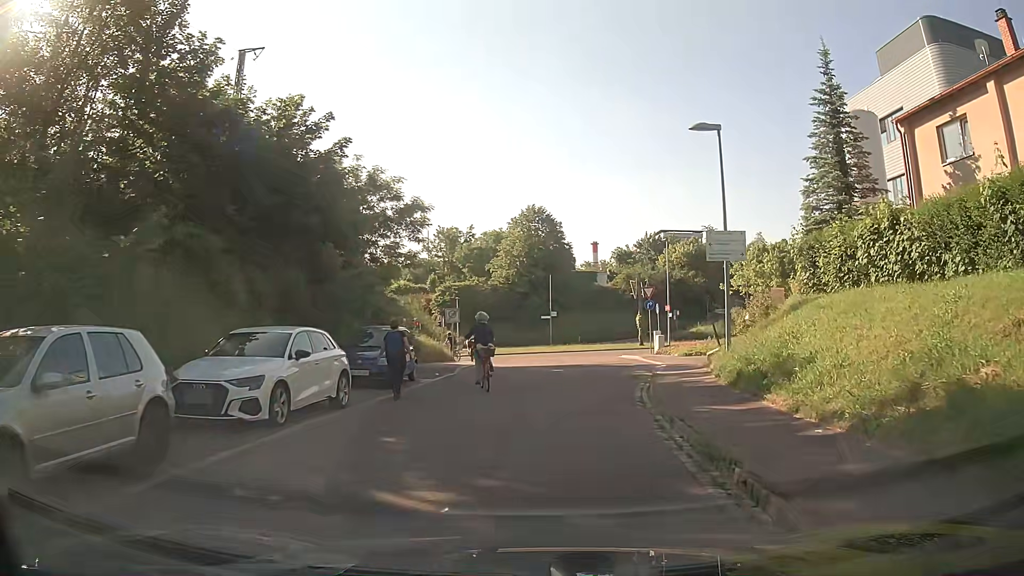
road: residential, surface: asphalt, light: Day
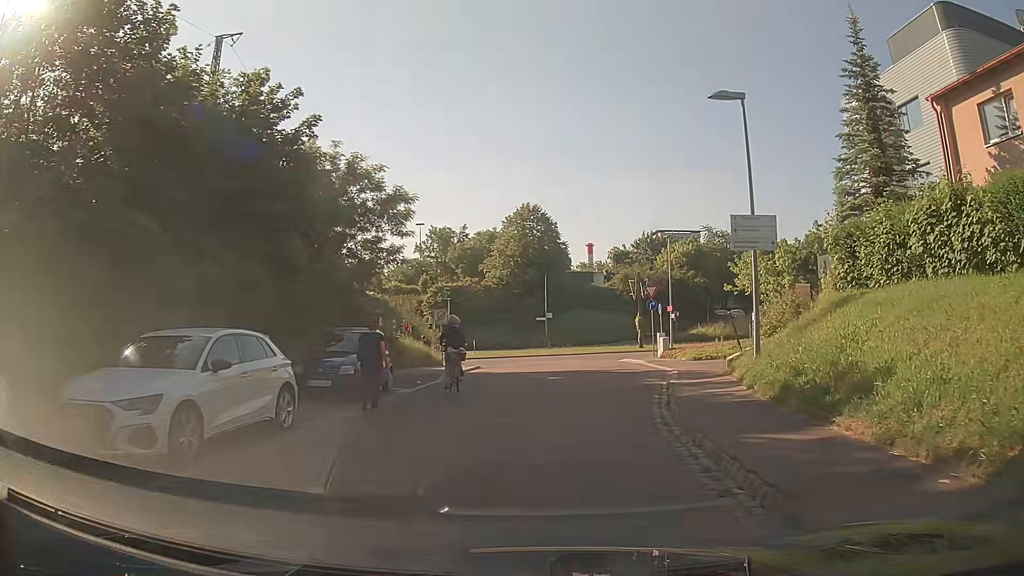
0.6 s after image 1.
(0.0, +2.7) m; +1°
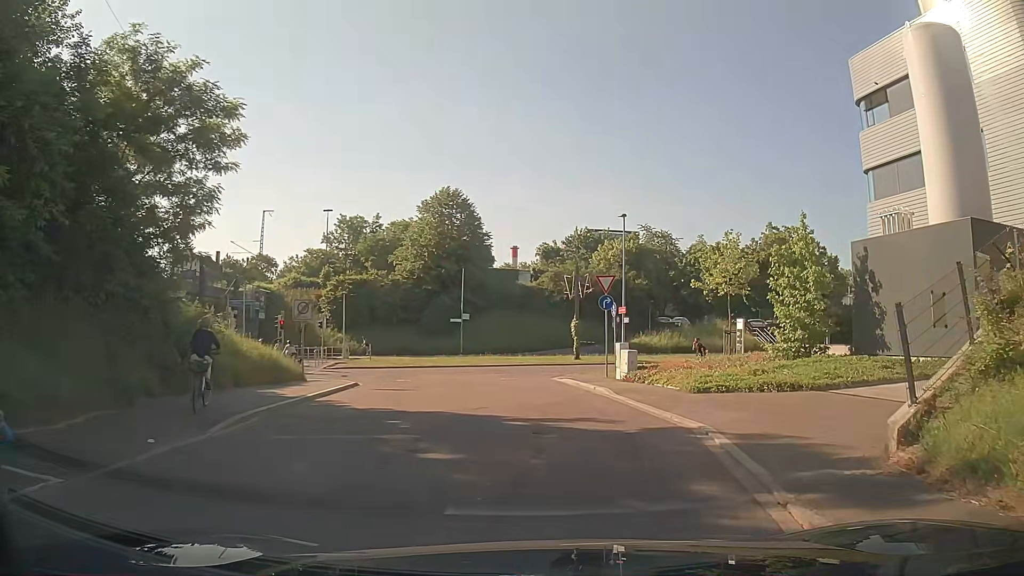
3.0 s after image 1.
(+0.2, +11.5) m; +5°
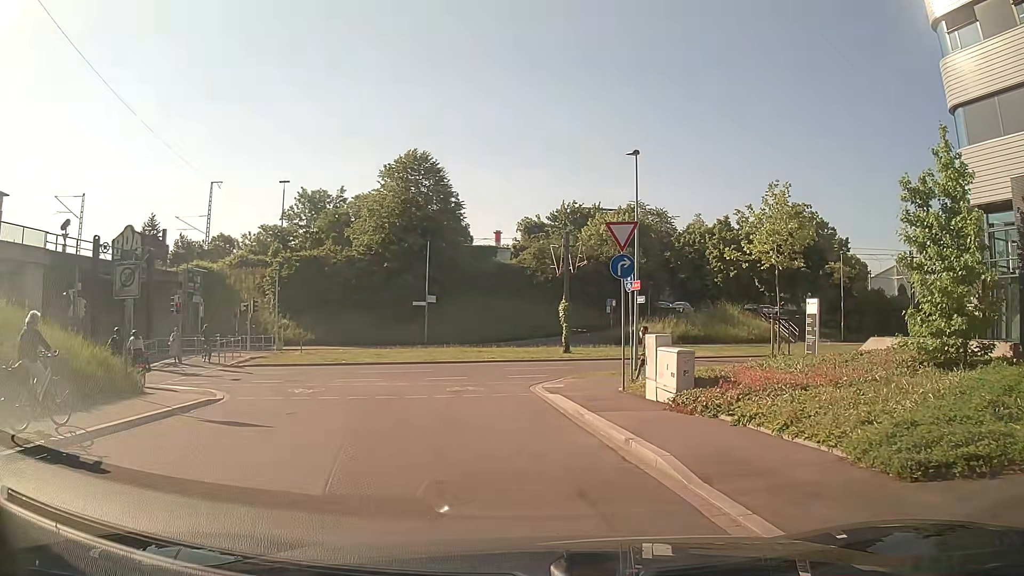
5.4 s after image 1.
(+0.3, +10.5) m; 0°
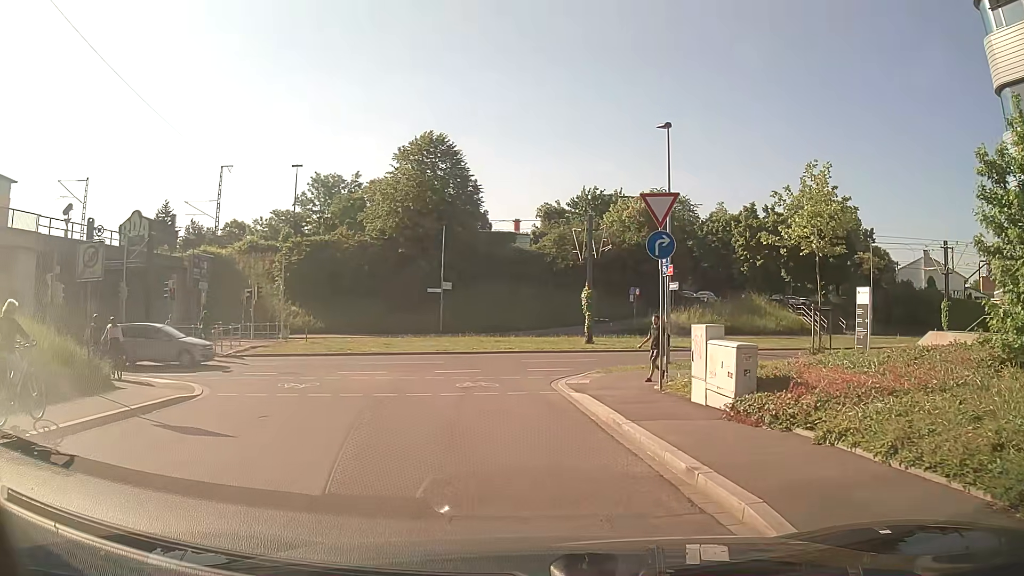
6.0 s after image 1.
(0.0, +2.2) m; -4°
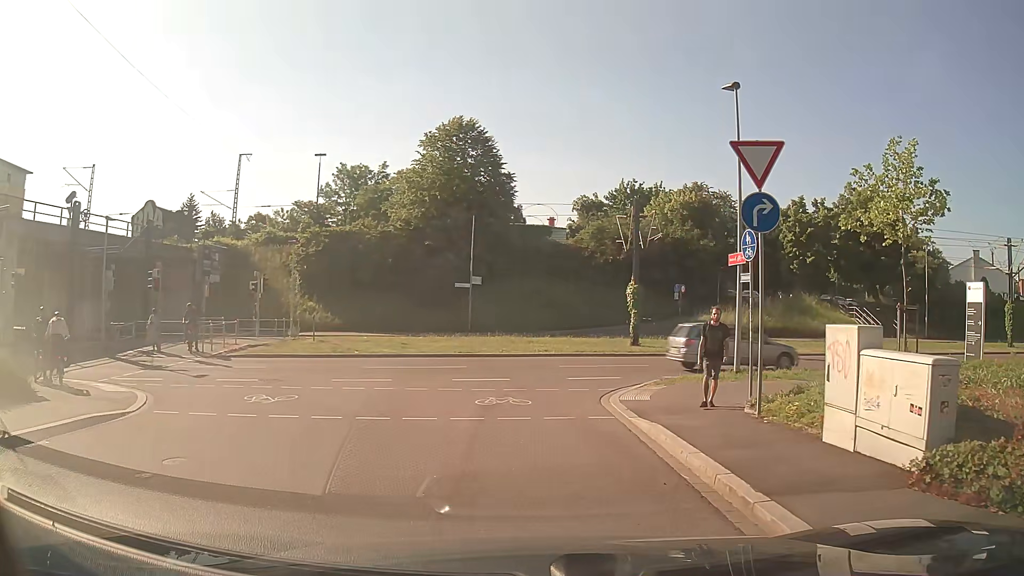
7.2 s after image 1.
(0.0, +4.0) m; -2°
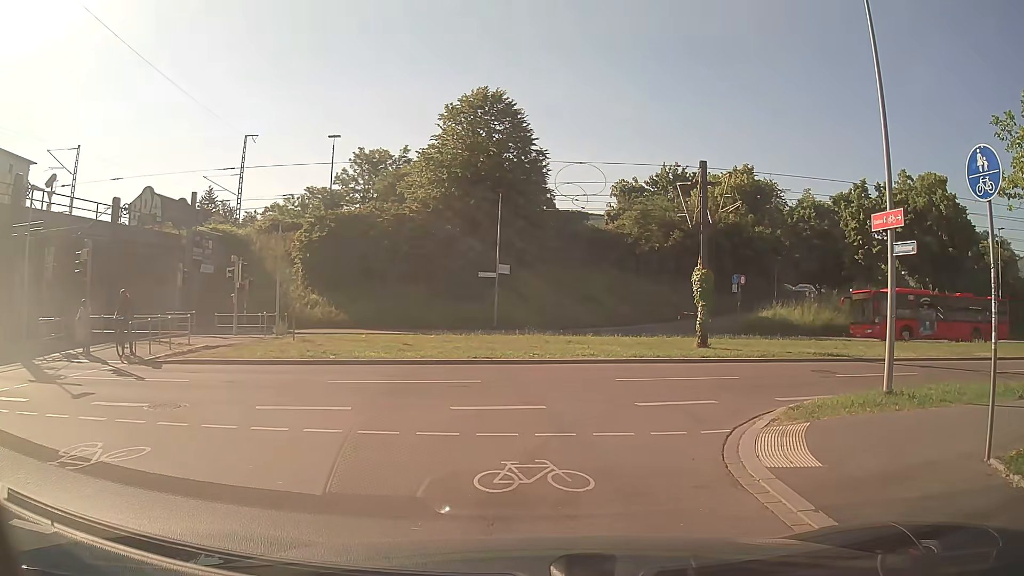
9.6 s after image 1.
(0.0, +6.5) m; 0°
